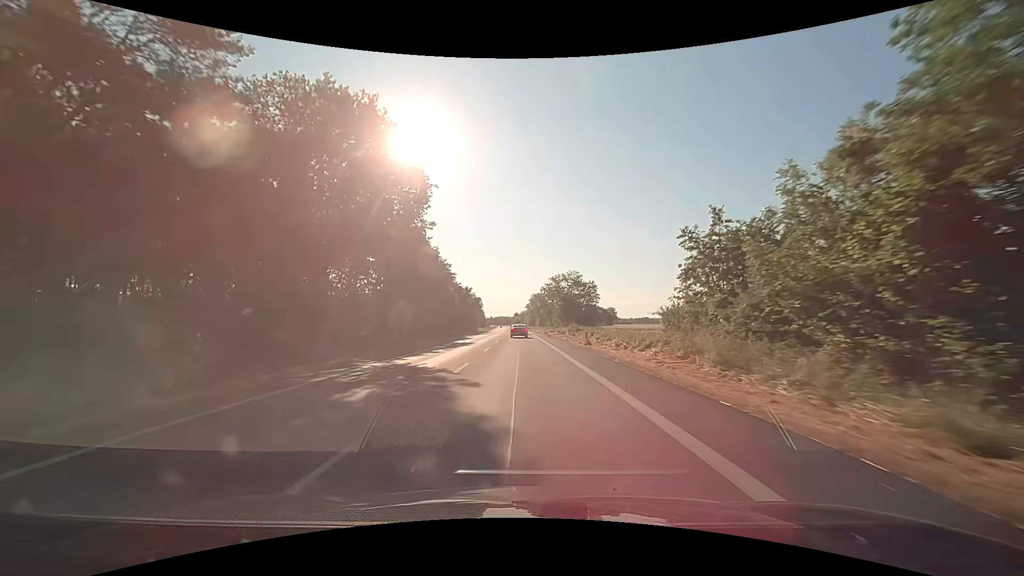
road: primary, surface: asphalt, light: Day
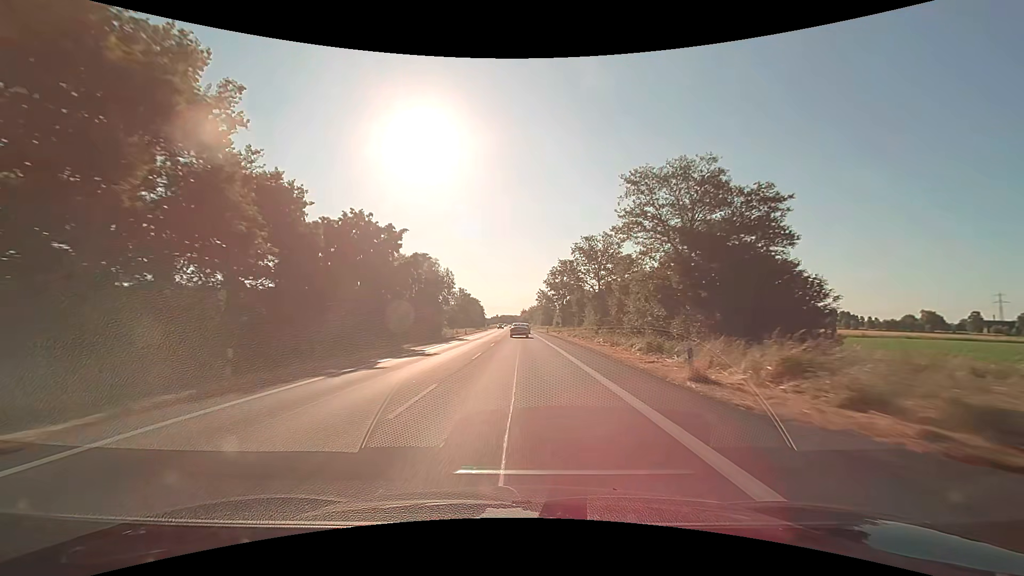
(-0.4, +66.7) m; -1°
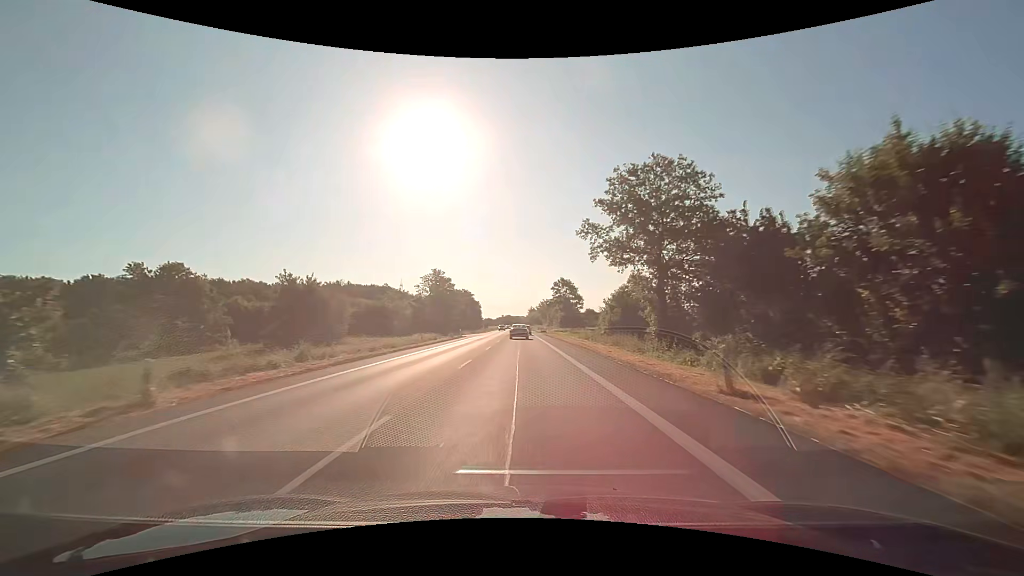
(-0.5, +63.9) m; -1°
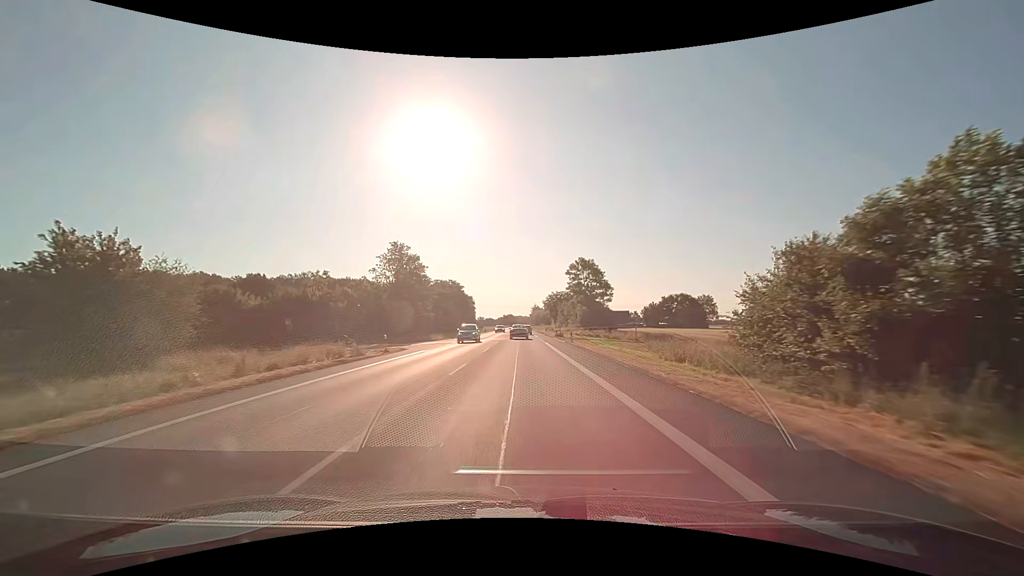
(-0.2, +37.9) m; 0°
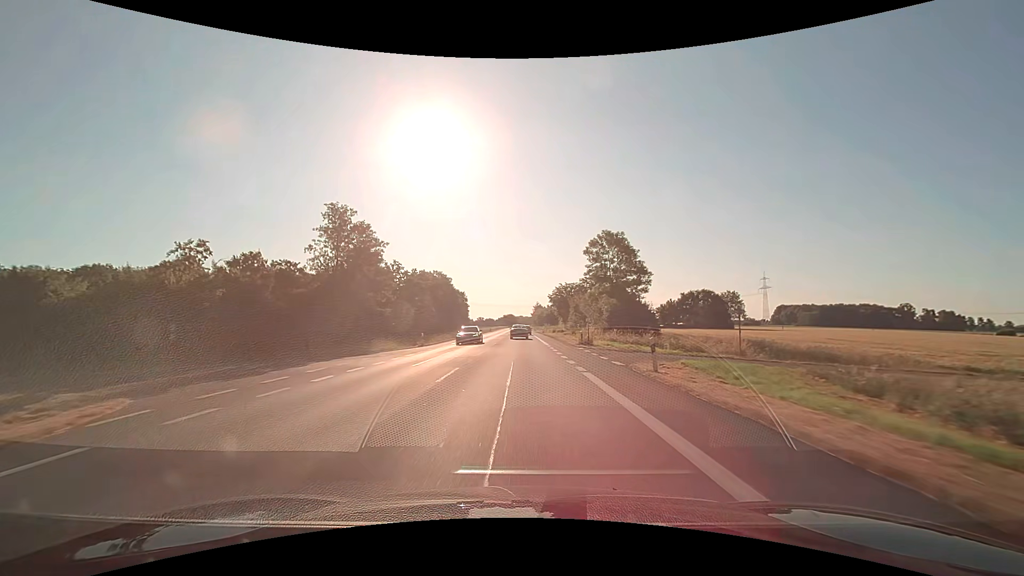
(-0.1, +25.5) m; 0°
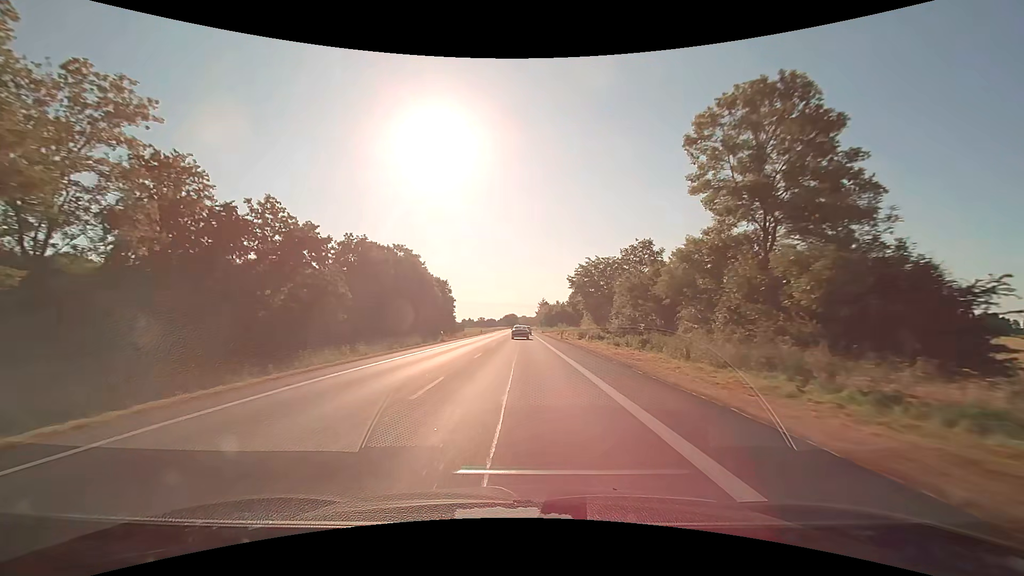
(-0.2, +39.0) m; 0°
(0, +10) (0, +20) (0, +30) (0, +40) (0, +50) (0, +60) (0, +70) (0, +80) (0, +90) (0, +100) m
